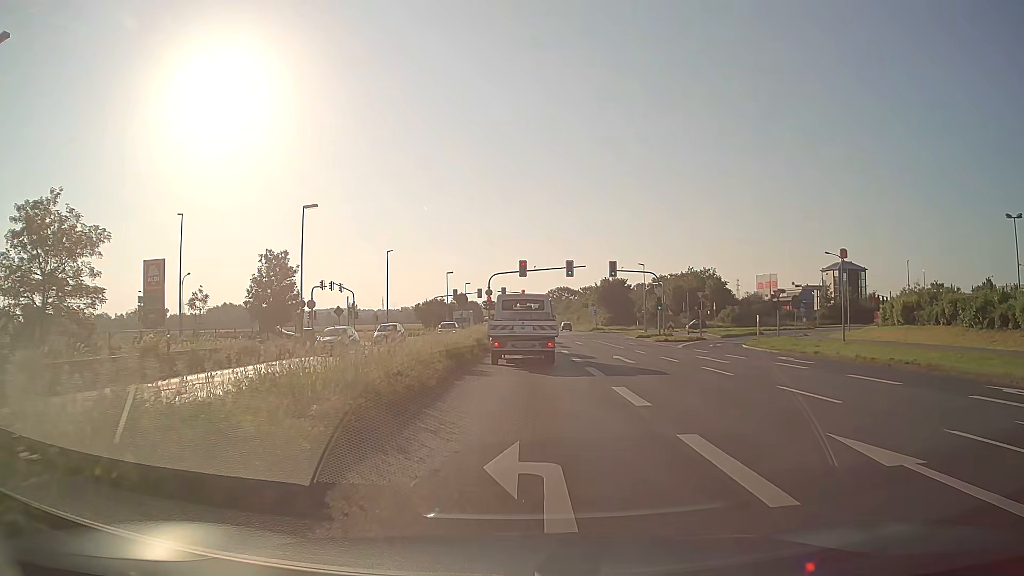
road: primary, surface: asphalt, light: Day
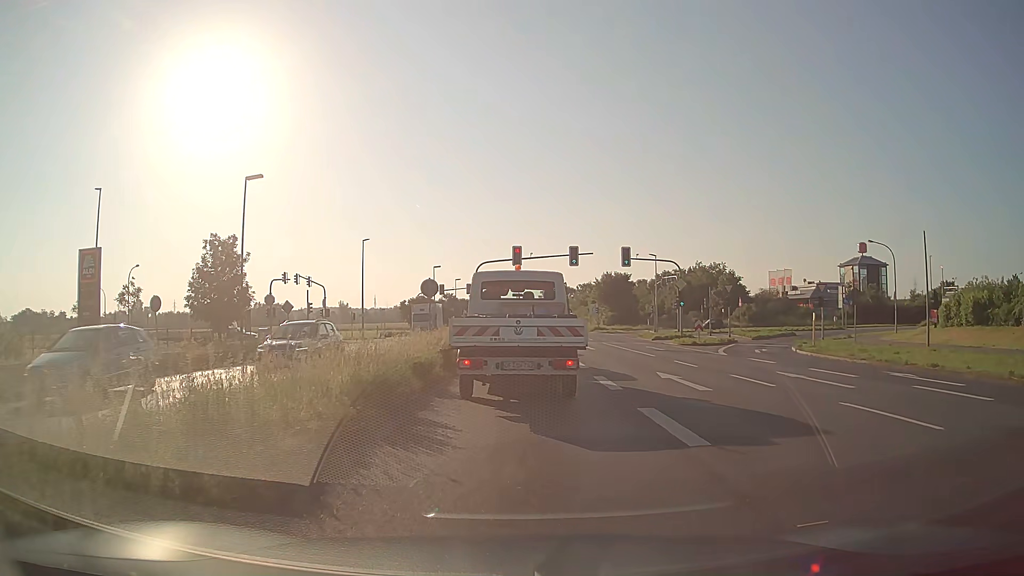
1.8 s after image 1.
(0.0, +9.5) m; +1°
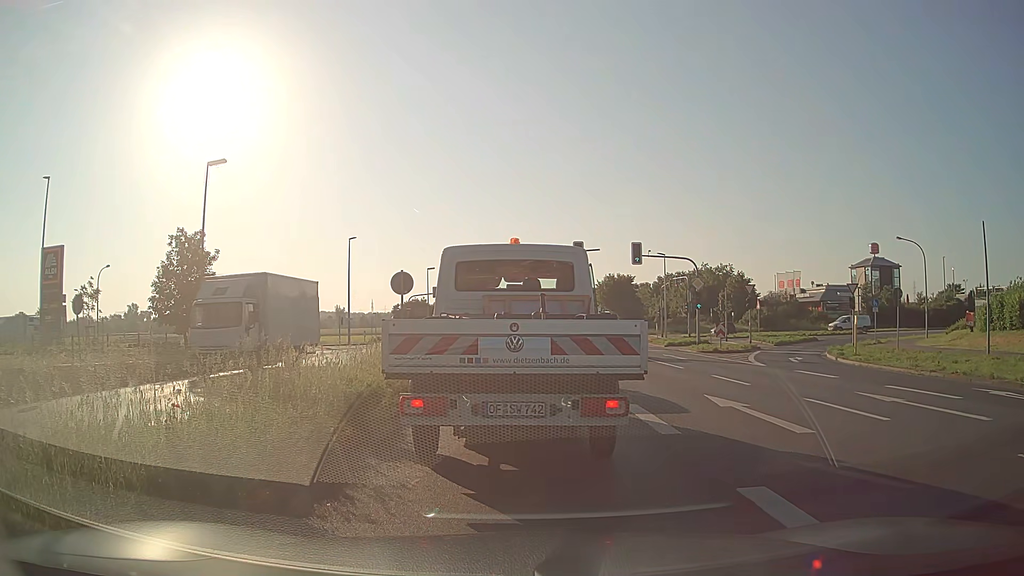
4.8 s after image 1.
(0.0, +4.6) m; 0°
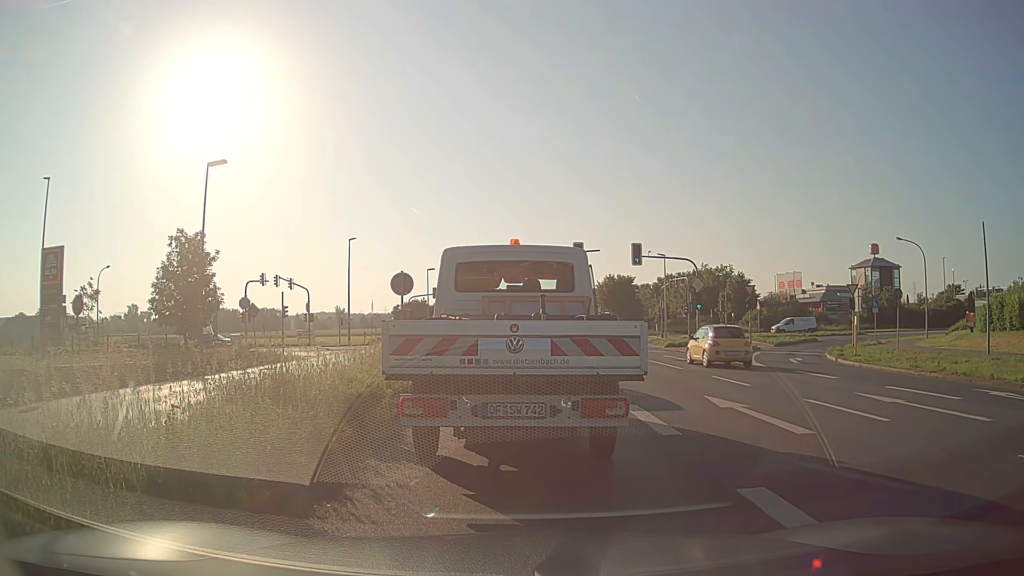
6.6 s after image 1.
(0.0, +0.1) m; 0°
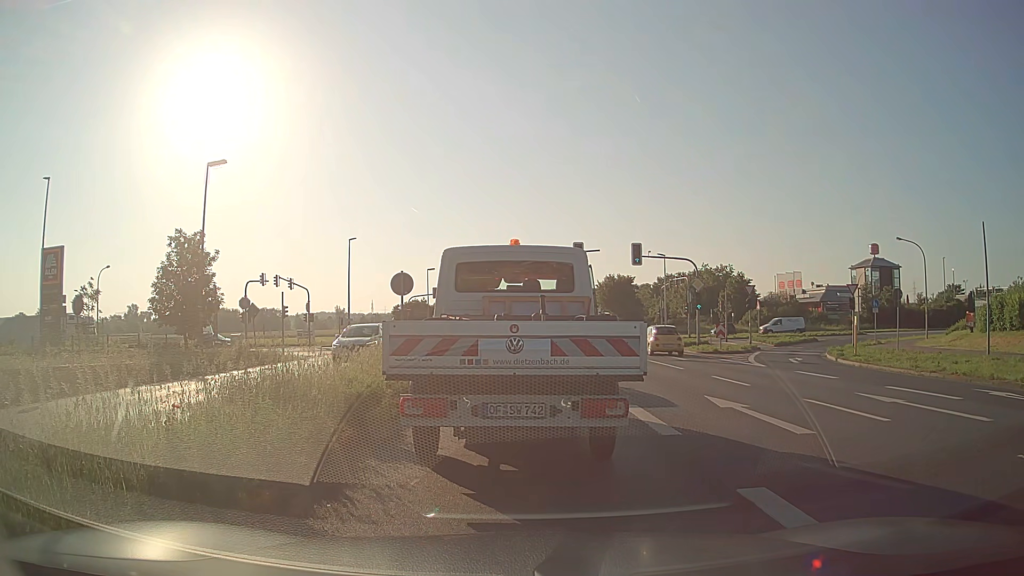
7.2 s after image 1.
(0.0, 0.0) m; 0°
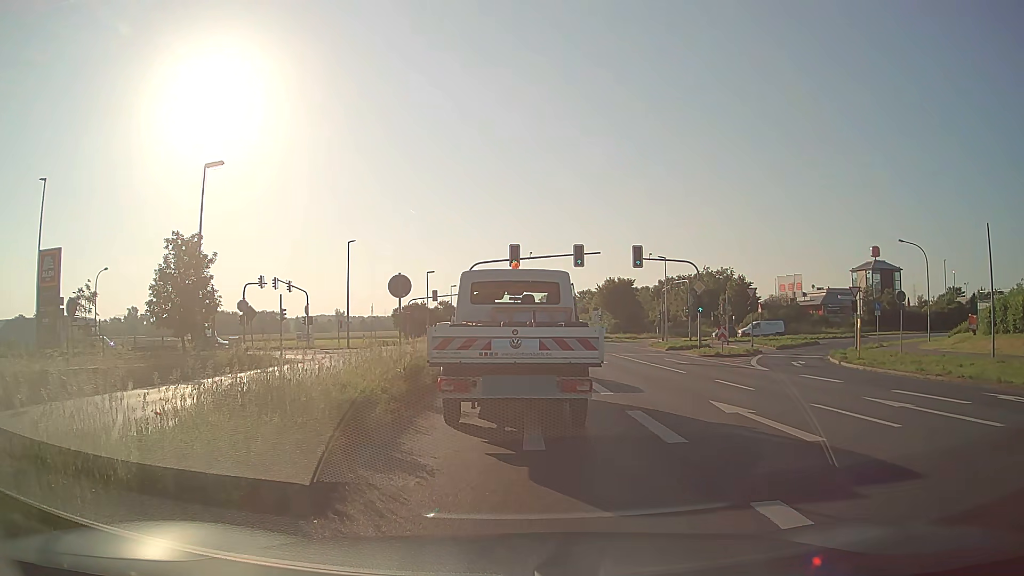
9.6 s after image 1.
(0.0, +0.4) m; 0°
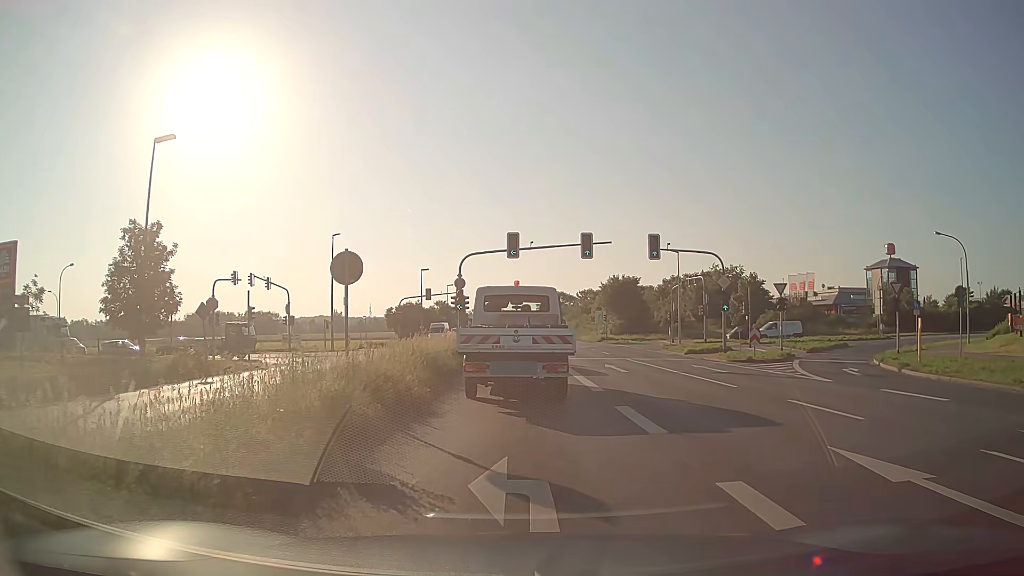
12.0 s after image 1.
(0.0, +5.7) m; 0°
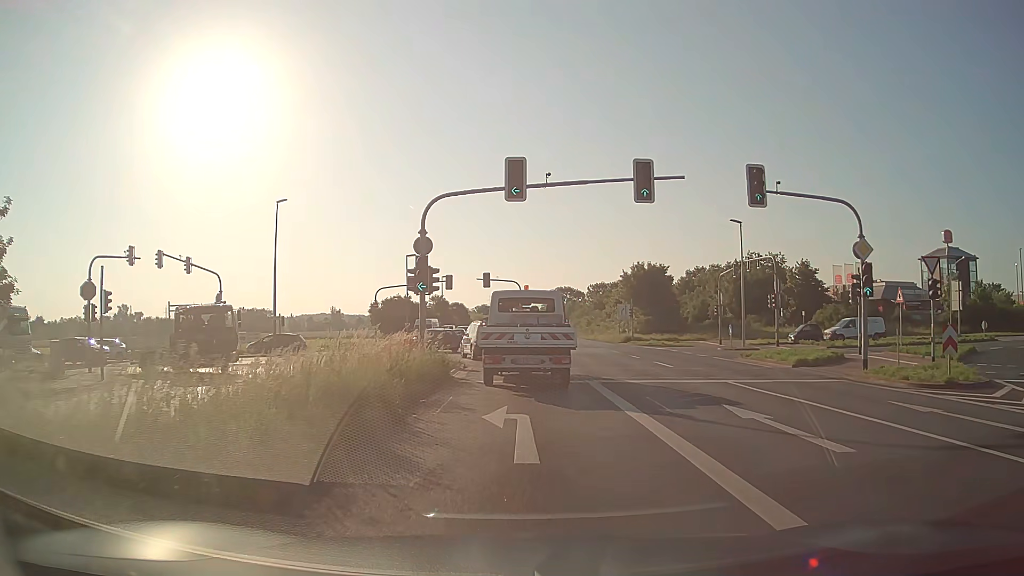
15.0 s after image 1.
(-0.1, +15.8) m; 0°
(0, +10) (0, +20) (0, +30) (-4, +39) (-11, +46) (-21, +48) (-31, +47) (-40, +46) (-50, +45) (-60, +43) m
